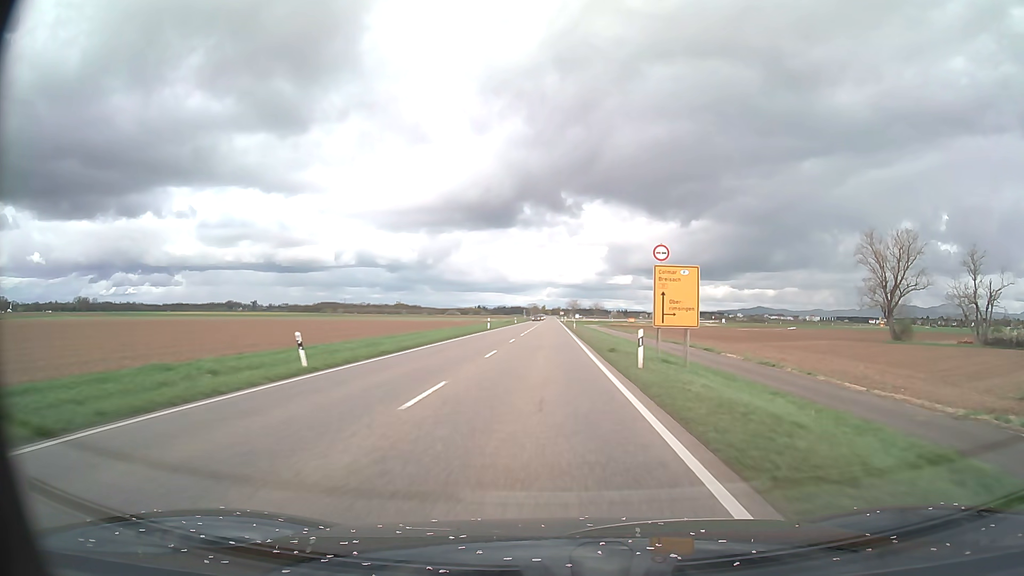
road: primary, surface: asphalt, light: Day
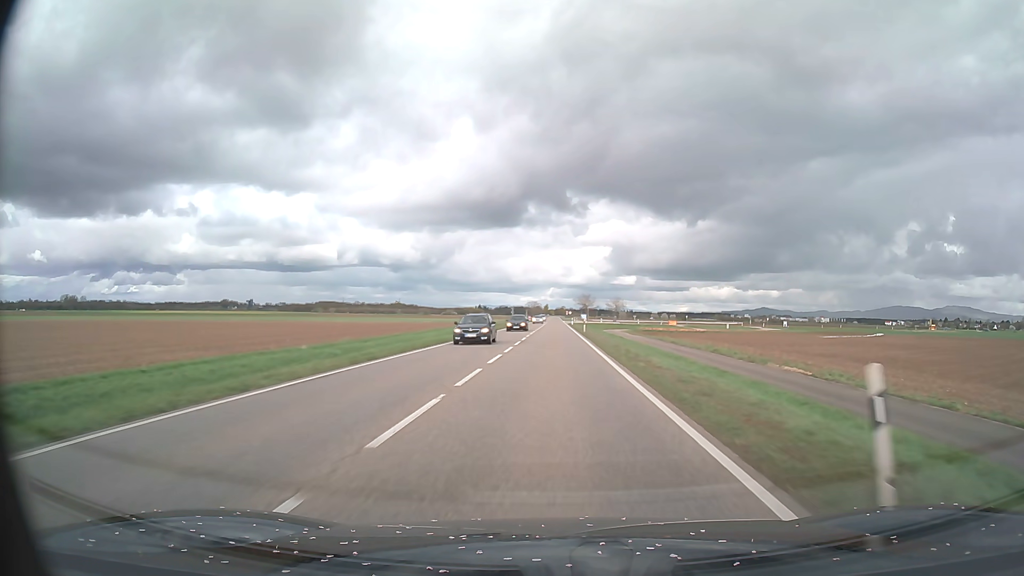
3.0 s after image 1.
(-0.2, +62.4) m; 0°
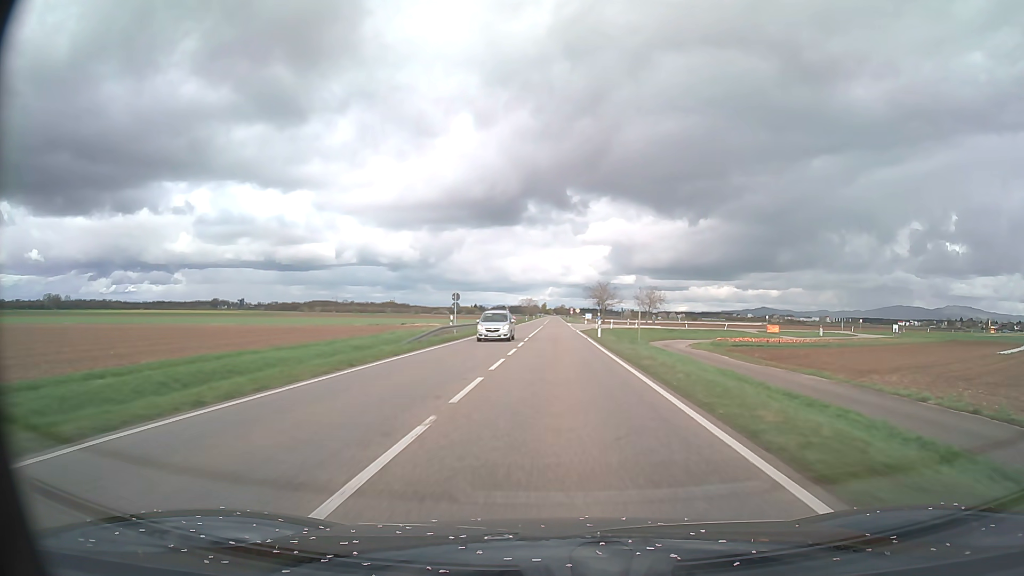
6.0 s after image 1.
(0.0, +62.4) m; 0°
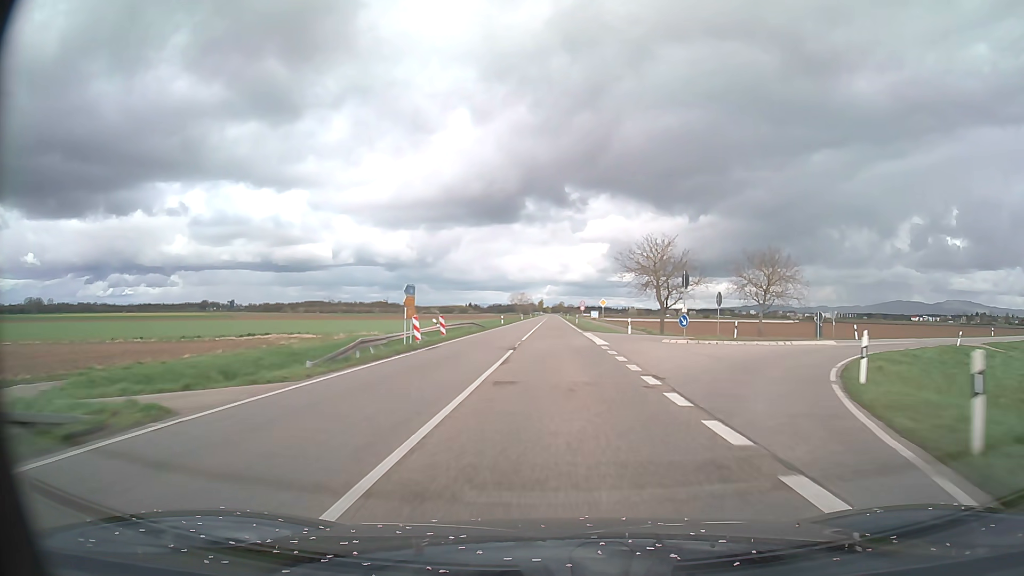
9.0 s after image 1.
(+0.1, +62.5) m; 0°
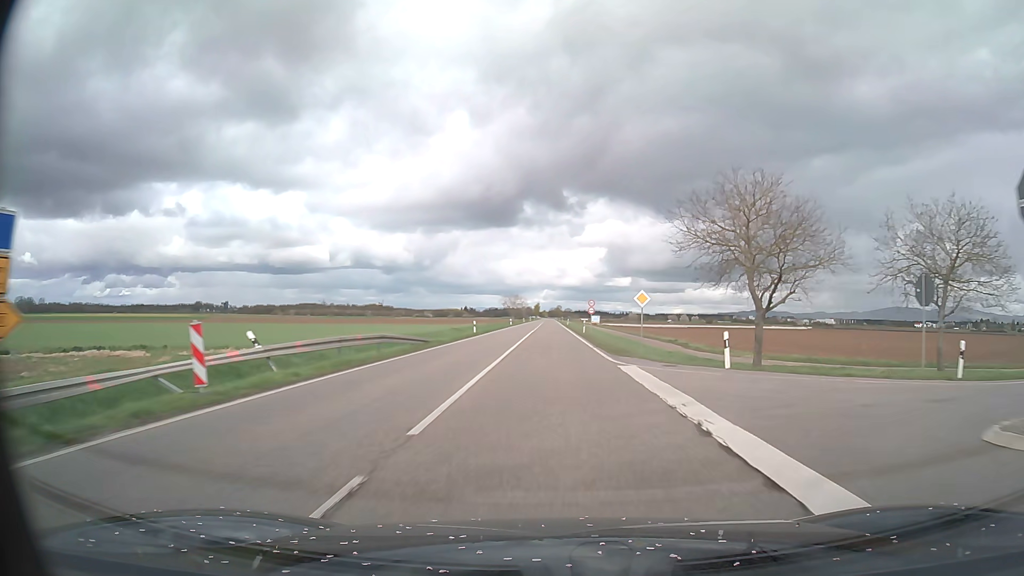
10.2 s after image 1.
(0.0, +25.1) m; 0°
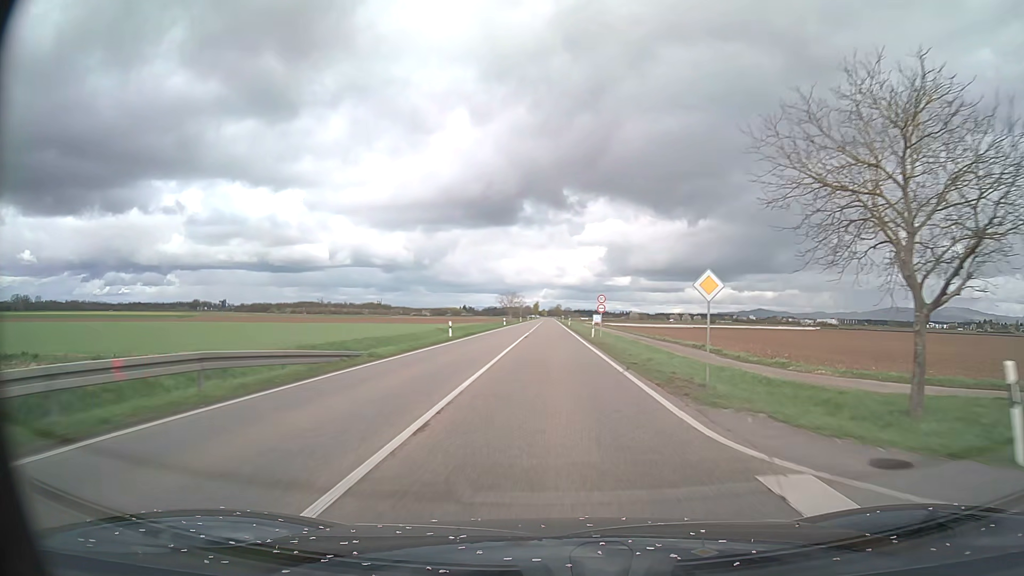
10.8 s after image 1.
(0.0, +12.5) m; 0°
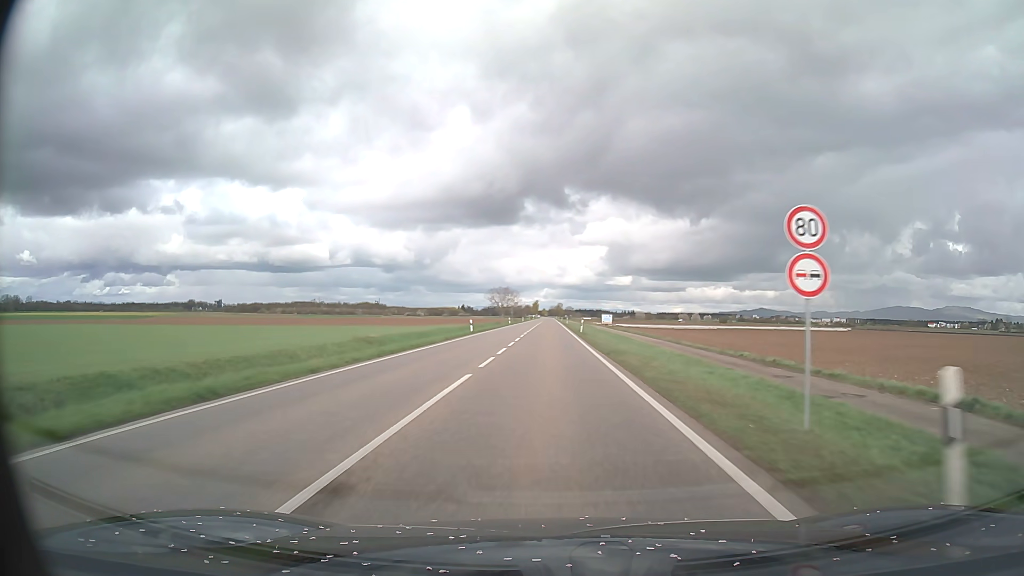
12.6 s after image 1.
(+0.1, +37.6) m; 0°
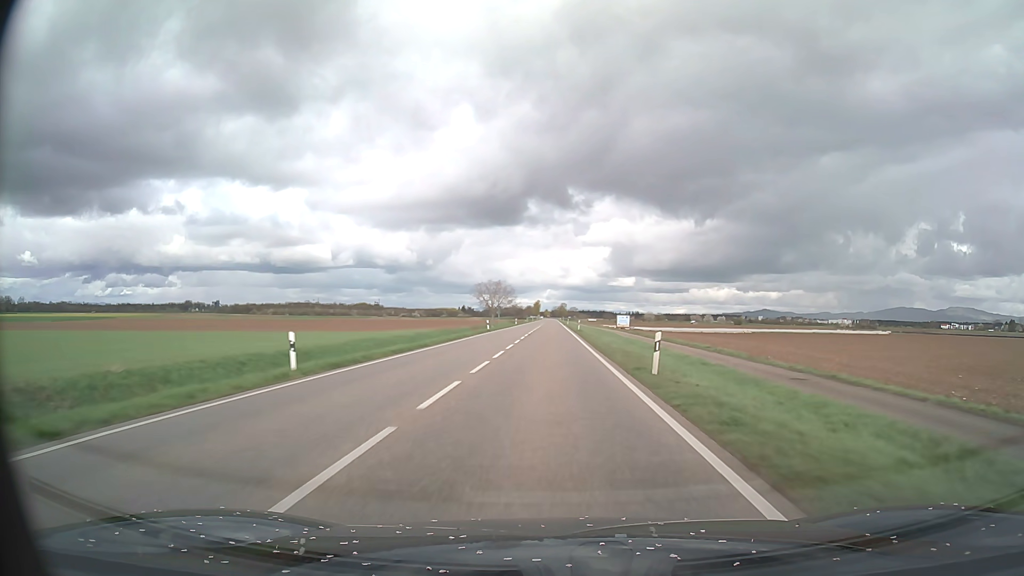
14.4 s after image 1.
(0.0, +37.6) m; 0°
(0, +10) (0, +20) (0, +30) (0, +40) (0, +50) (0, +60) (0, +70) (0, +80) (0, +90) (0, +100) m
